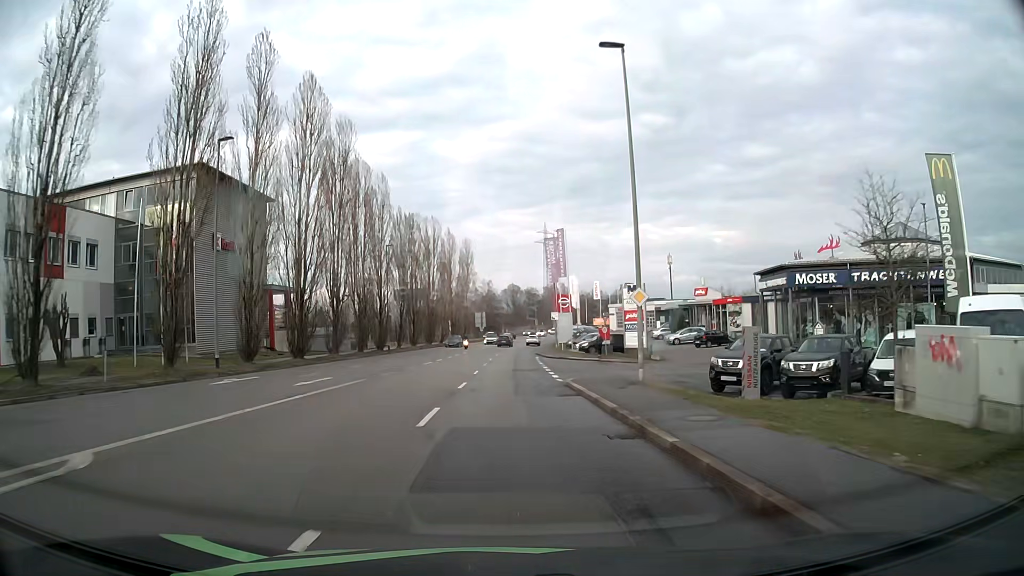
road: tertiary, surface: asphalt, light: Day
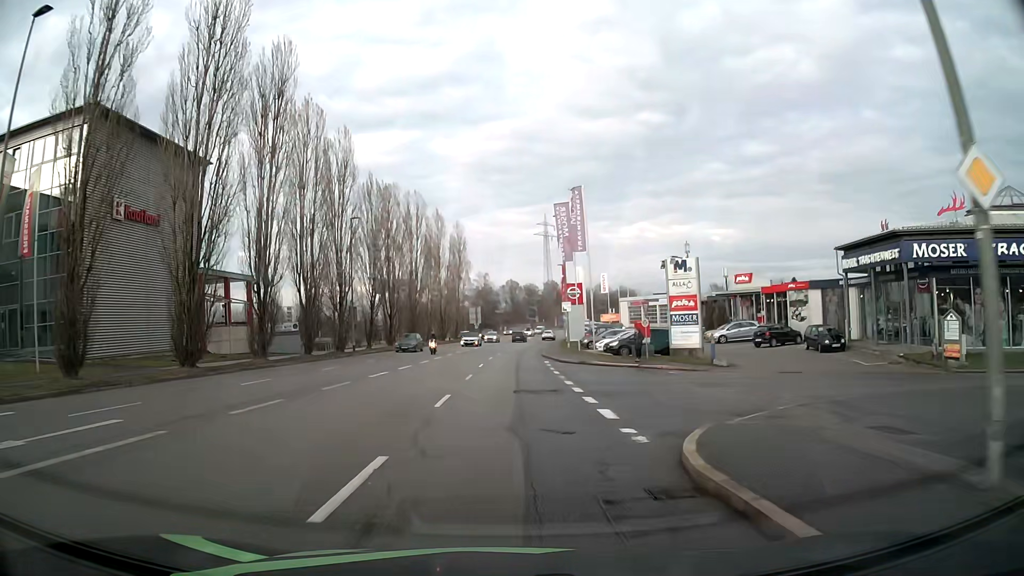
(0.0, +14.9) m; 0°
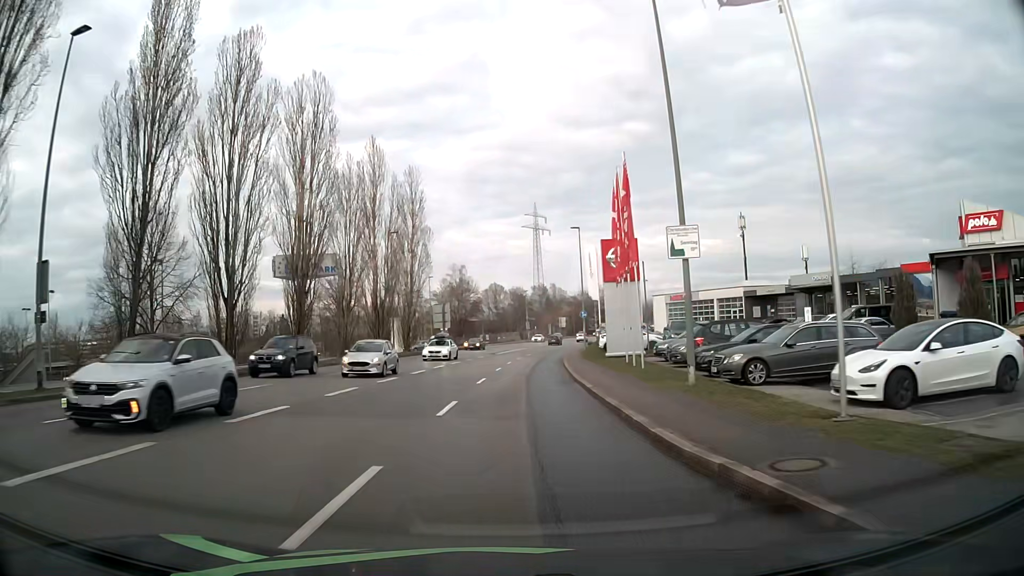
(+0.1, +36.8) m; +1°
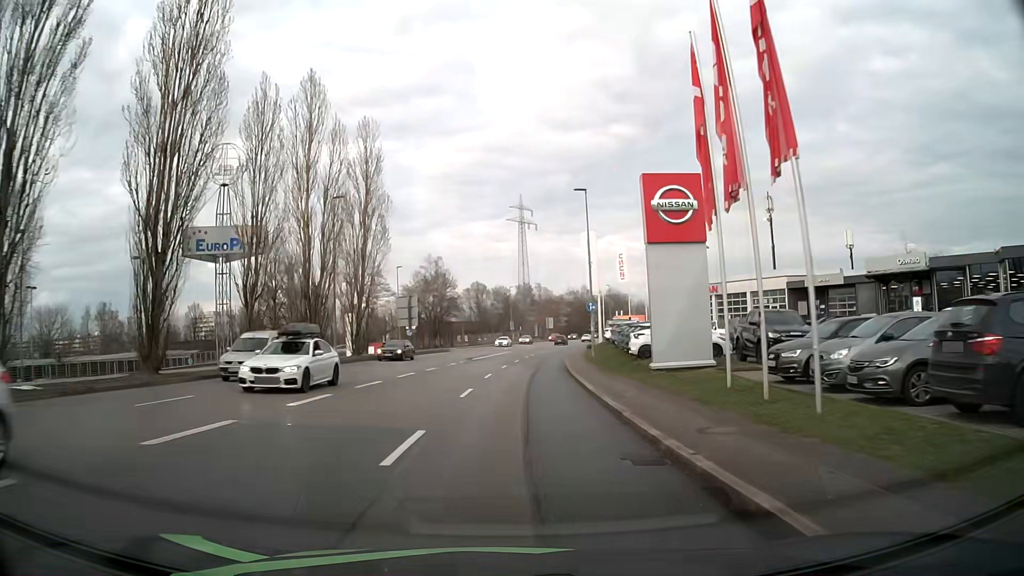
(+0.2, +14.8) m; +1°
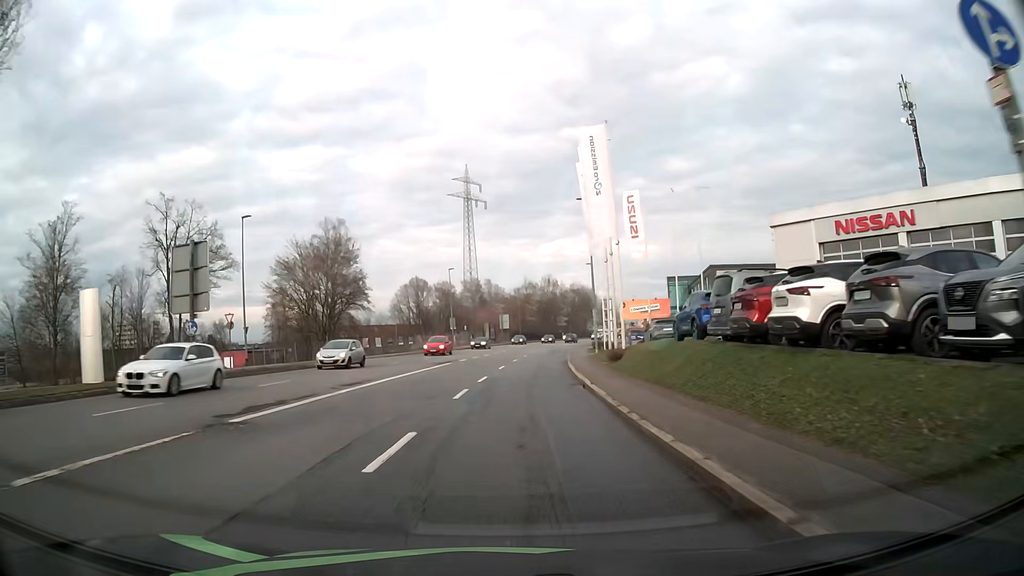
(+1.5, +37.2) m; +4°
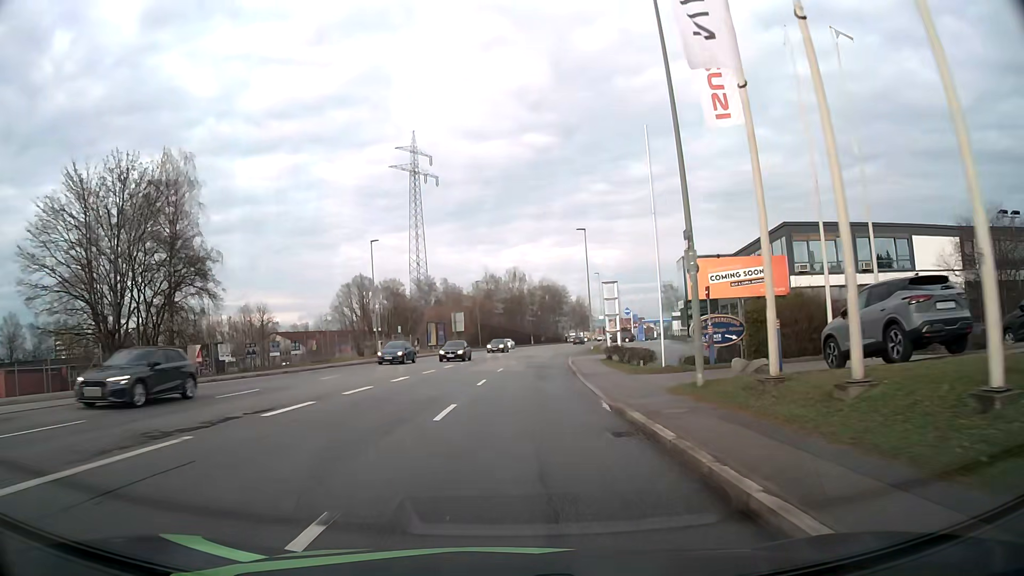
(+1.1, +29.7) m; +4°
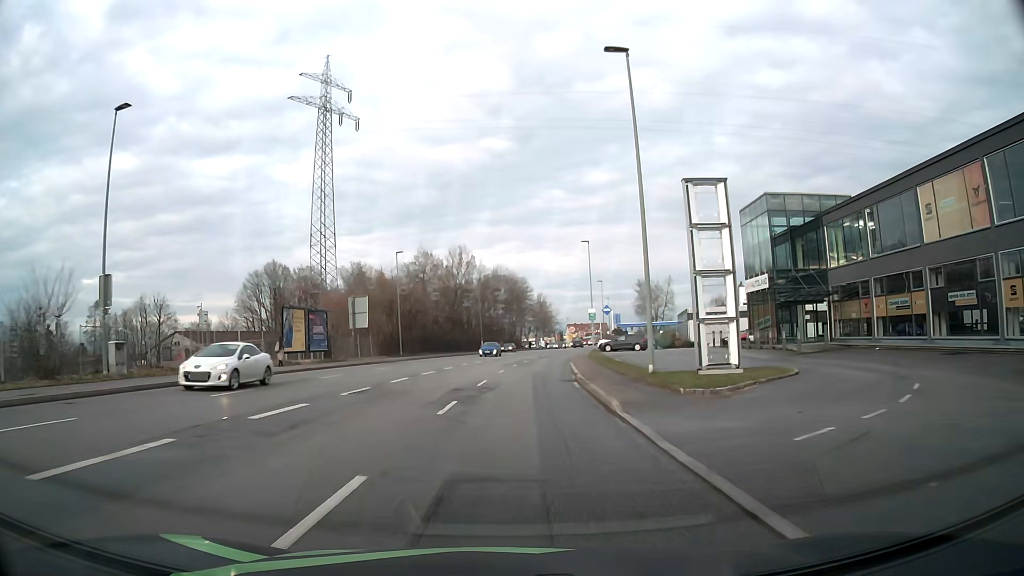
(+1.5, +36.6) m; +4°
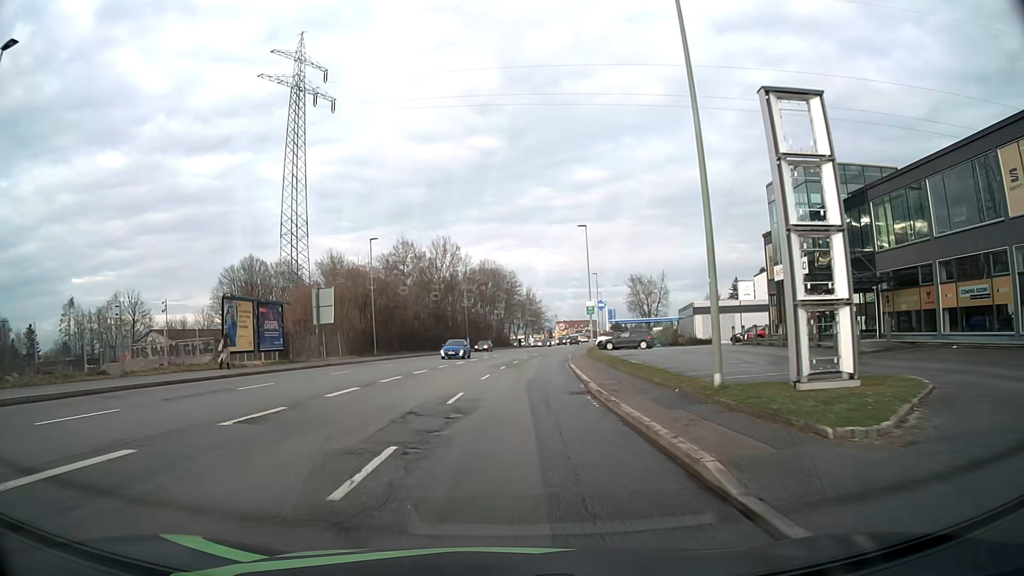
(+0.1, +7.3) m; +1°
